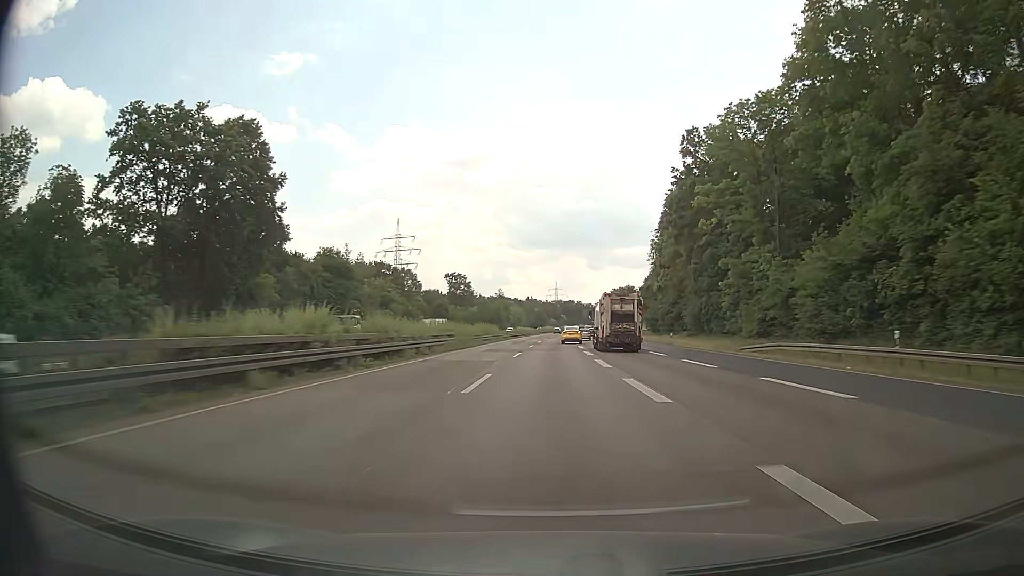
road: motorway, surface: asphalt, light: Day
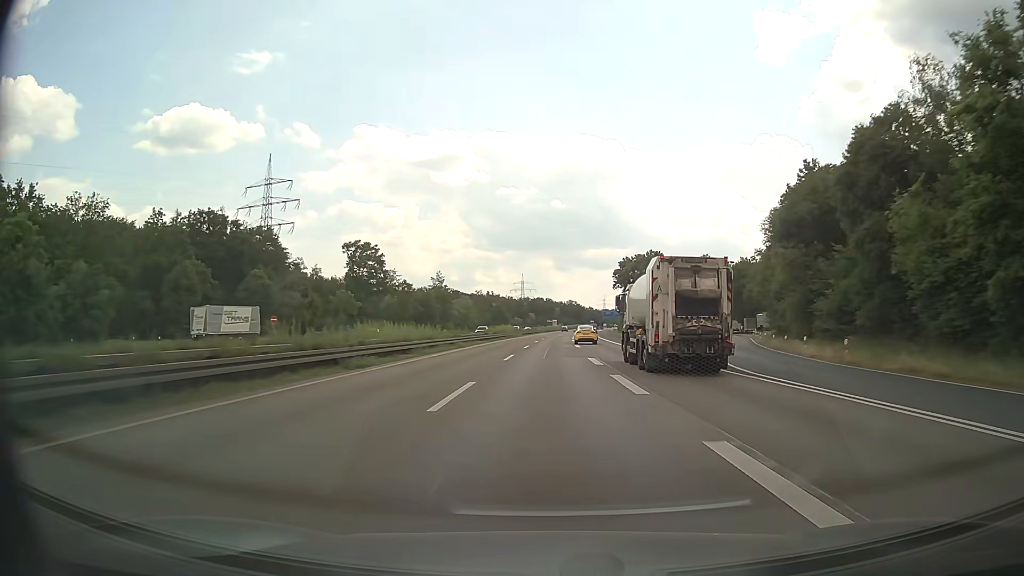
(+2.4, +94.1) m; +3°
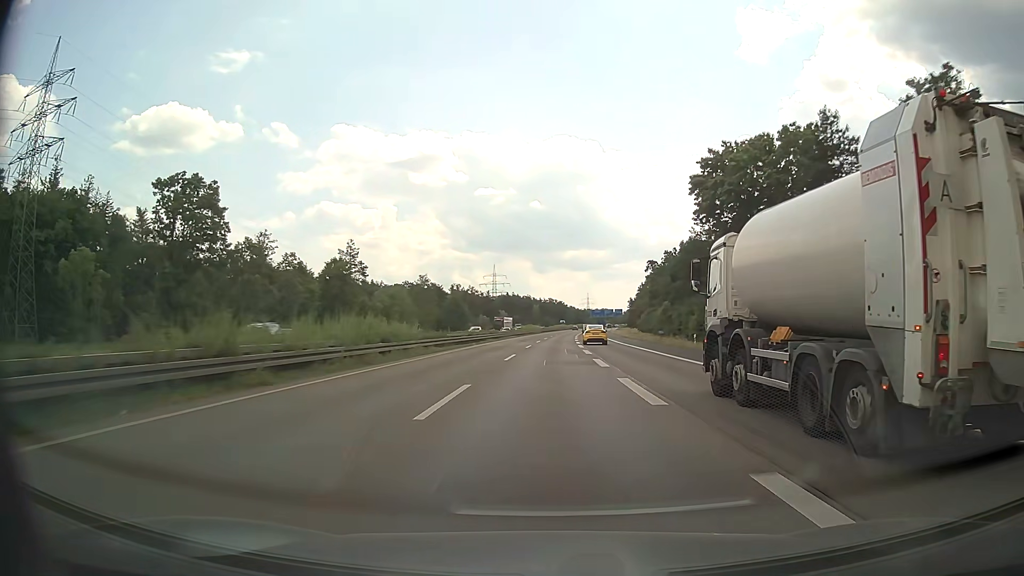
(+1.4, +73.9) m; +2°
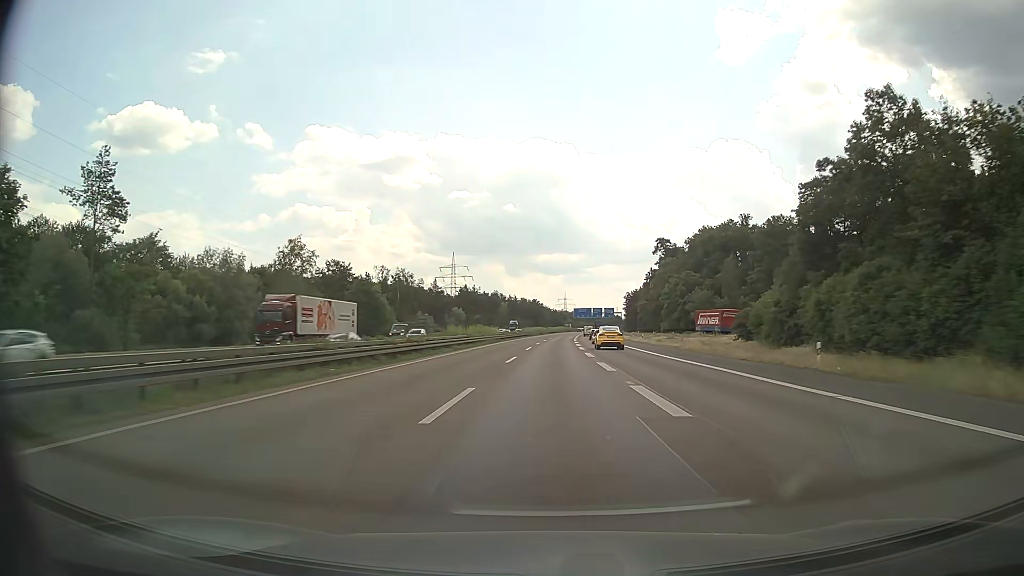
(+1.3, +73.2) m; +2°
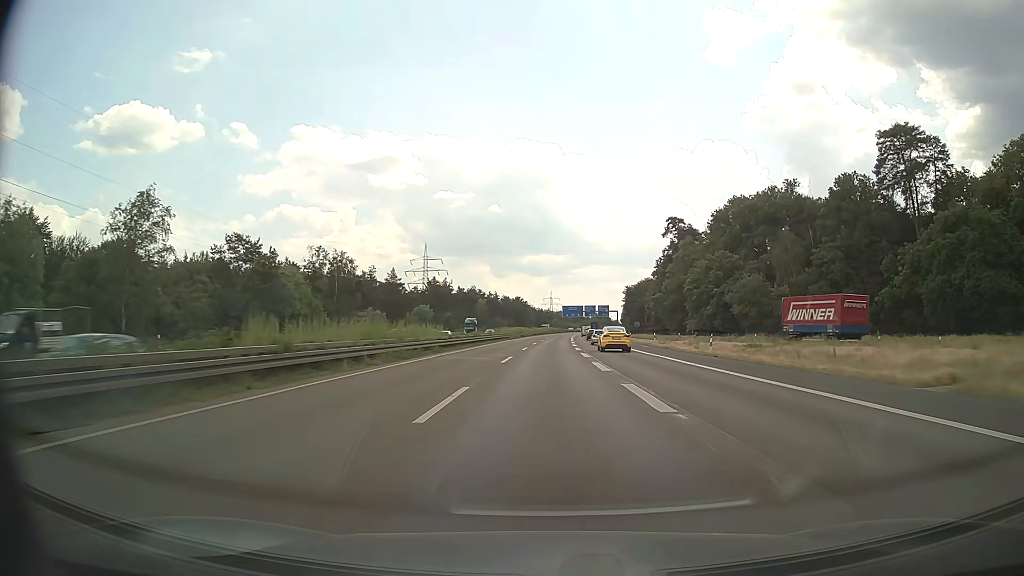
(+0.3, +36.4) m; +1°
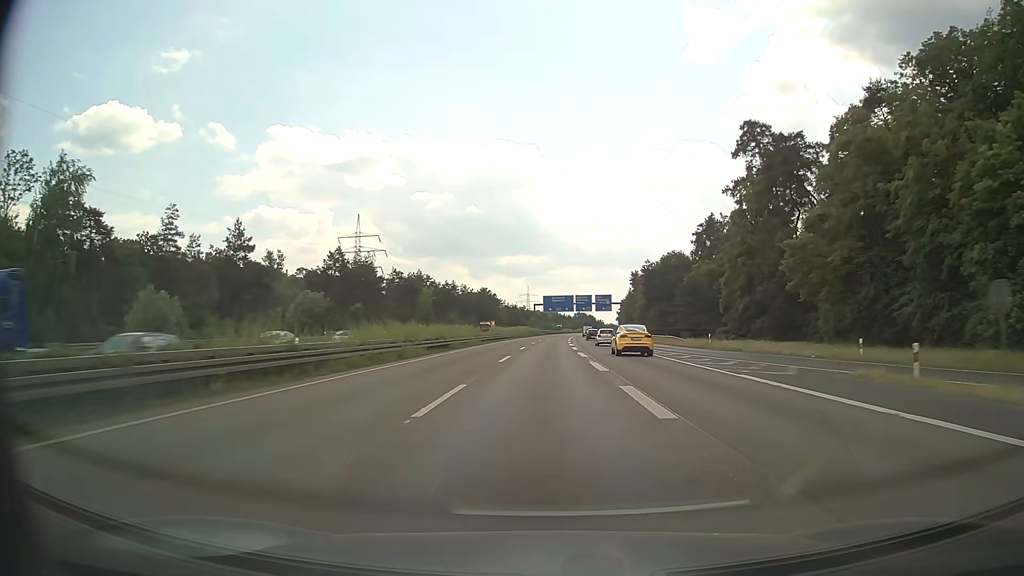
(+1.1, +72.4) m; +2°
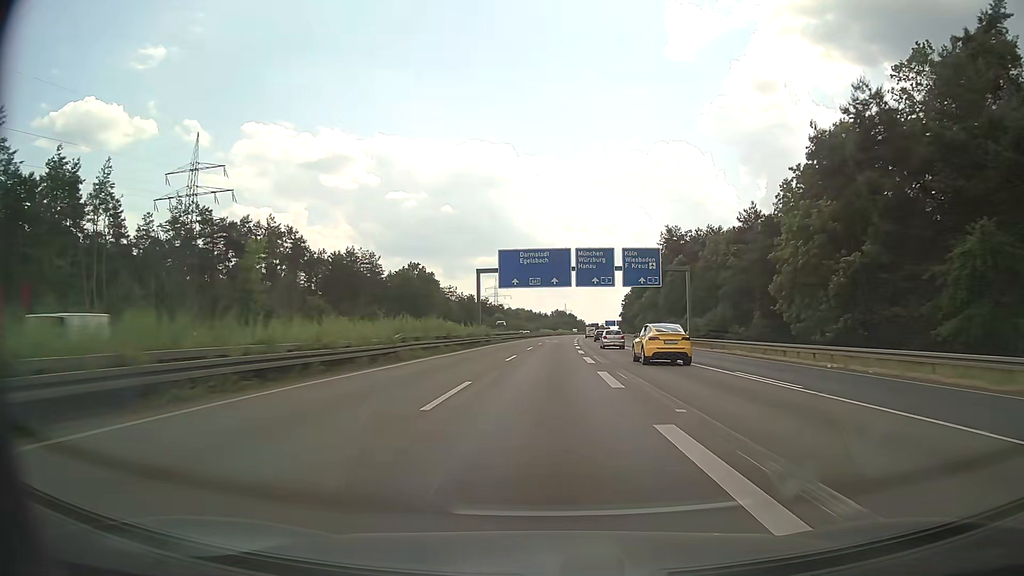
(+1.6, +90.3) m; +2°
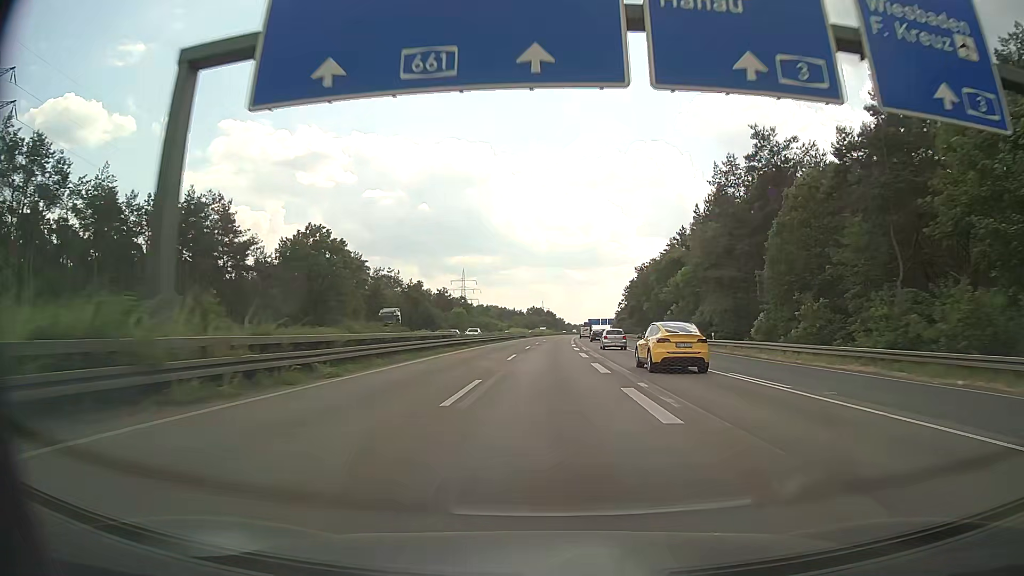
(+0.9, +54.1) m; +2°
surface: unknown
(0, +10) (0, +20) (0, +30) (+1, +40) (+1, +50) (+1, +60) (+1, +70) (+2, +80) (+2, +90) (+3, +100) m
